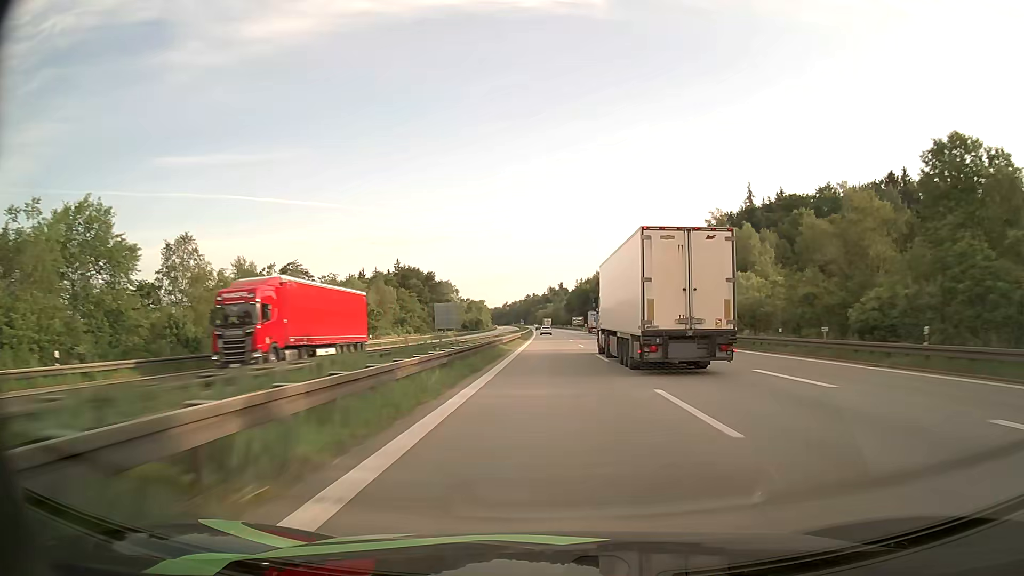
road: motorway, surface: asphalt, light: Day
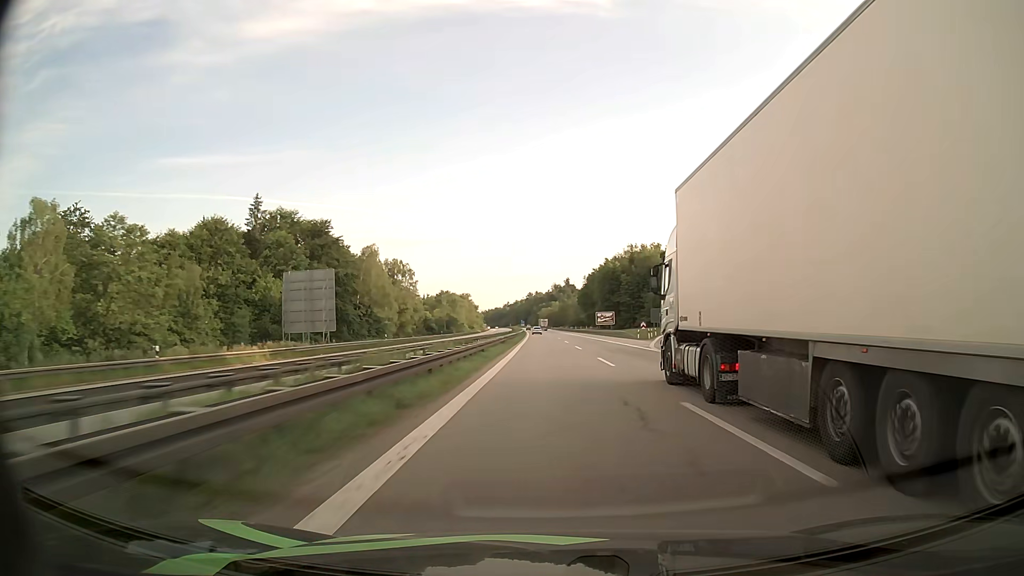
(-0.5, +93.1) m; 0°
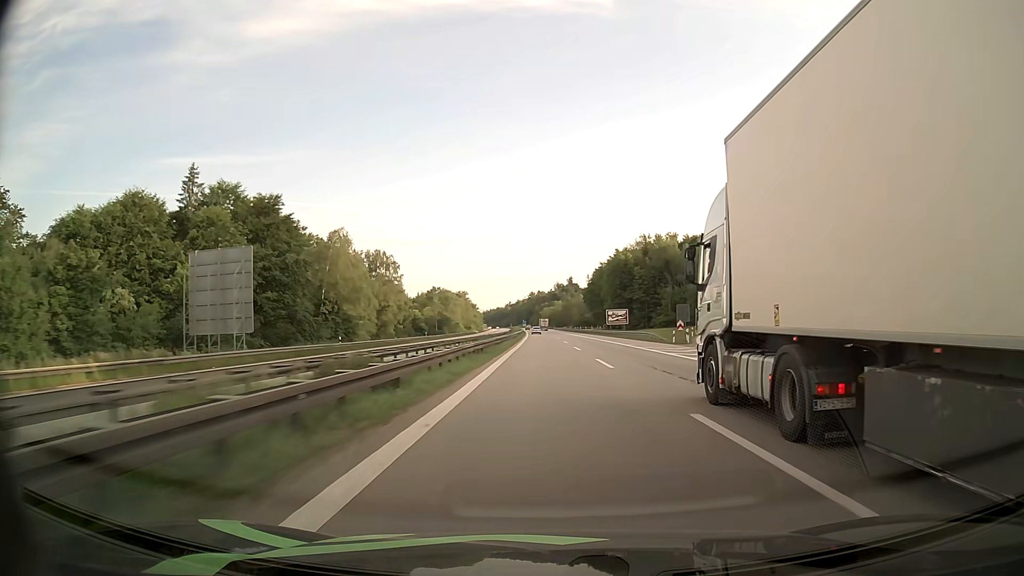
(-0.1, +19.1) m; 0°
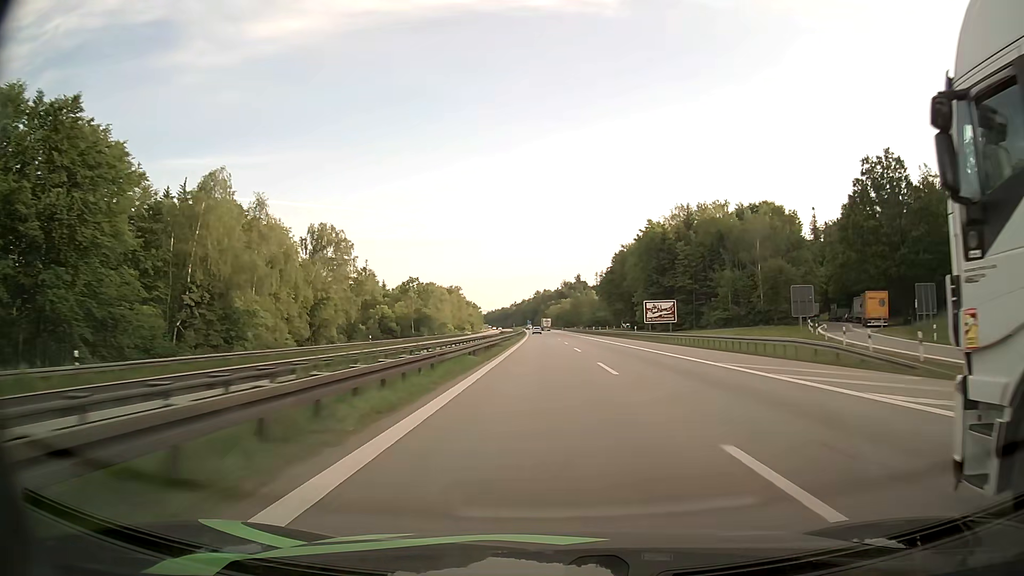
(-0.1, +38.8) m; 0°
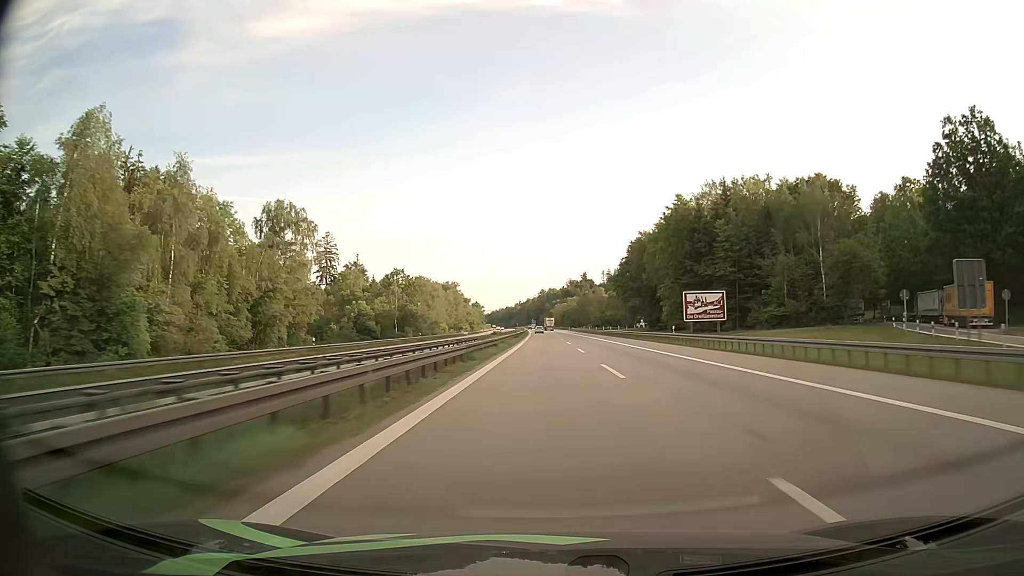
(-0.1, +19.7) m; -1°
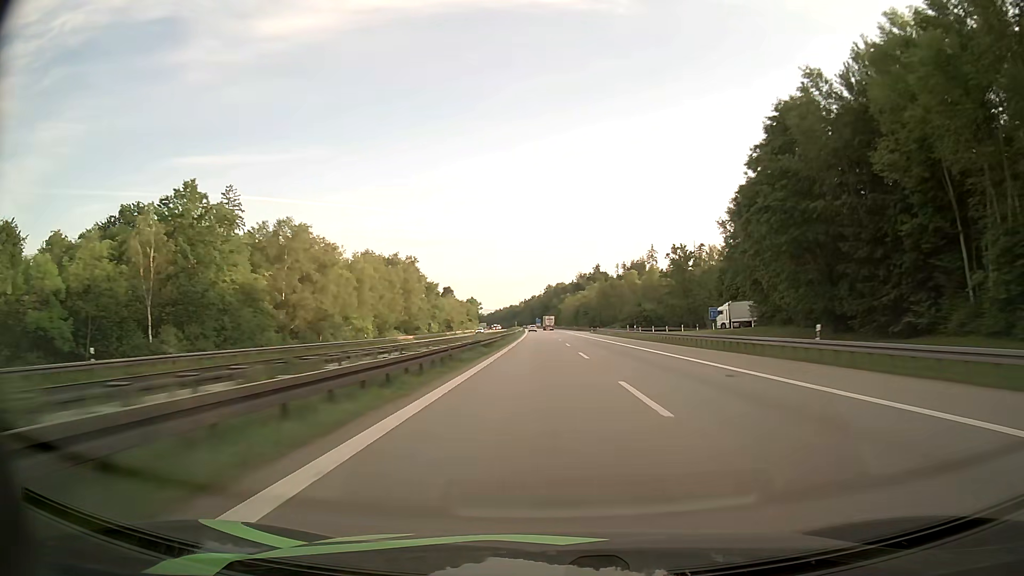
(-0.3, +79.7) m; 0°
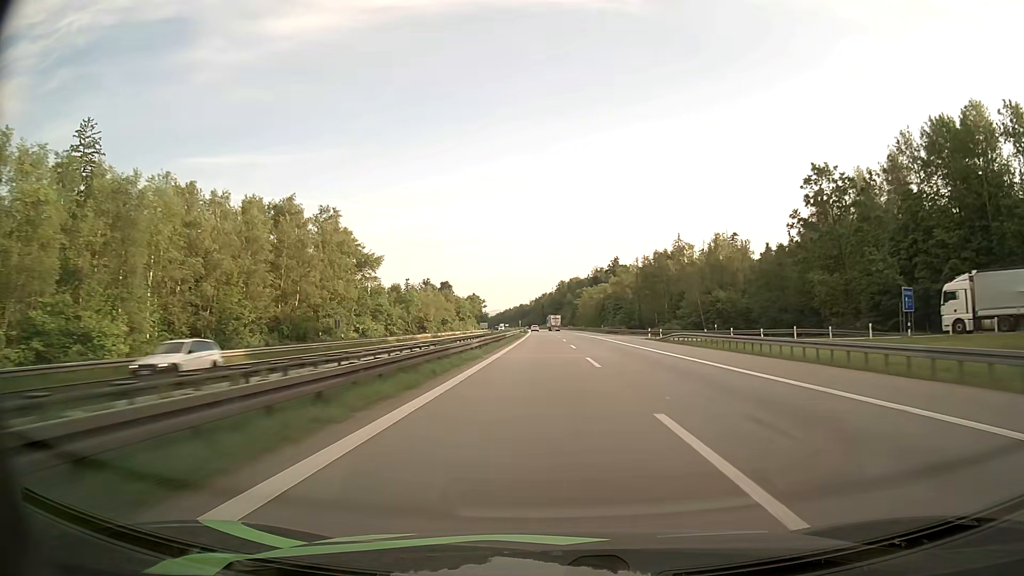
(-0.4, +59.9) m; -1°
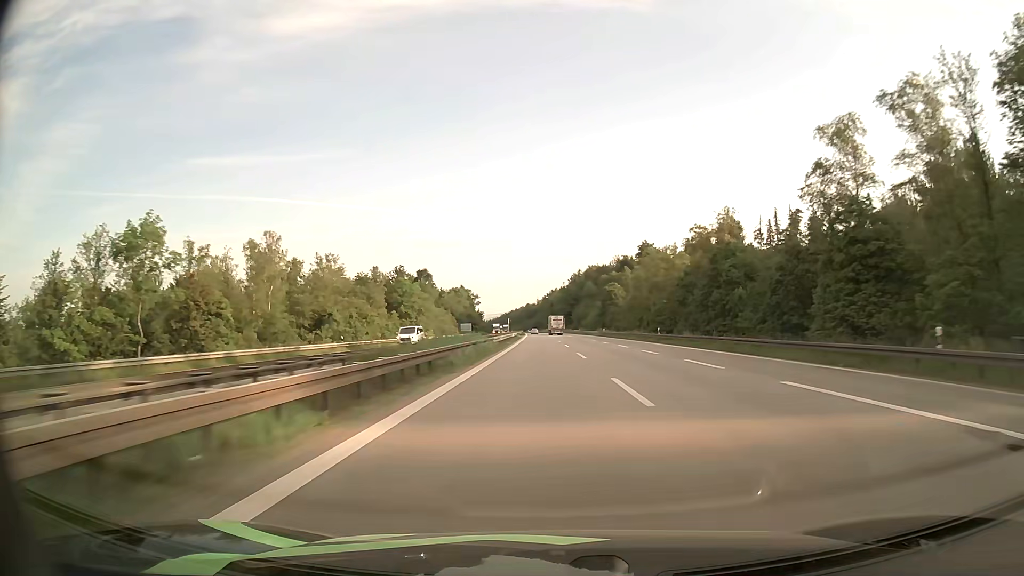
(-1.0, +100.3) m; -1°
(0, +10) (0, +20) (0, +30) (0, +40) (0, +50) (-1, +60) (-1, +70) (-1, +80) (-1, +90) (-1, +100) m
